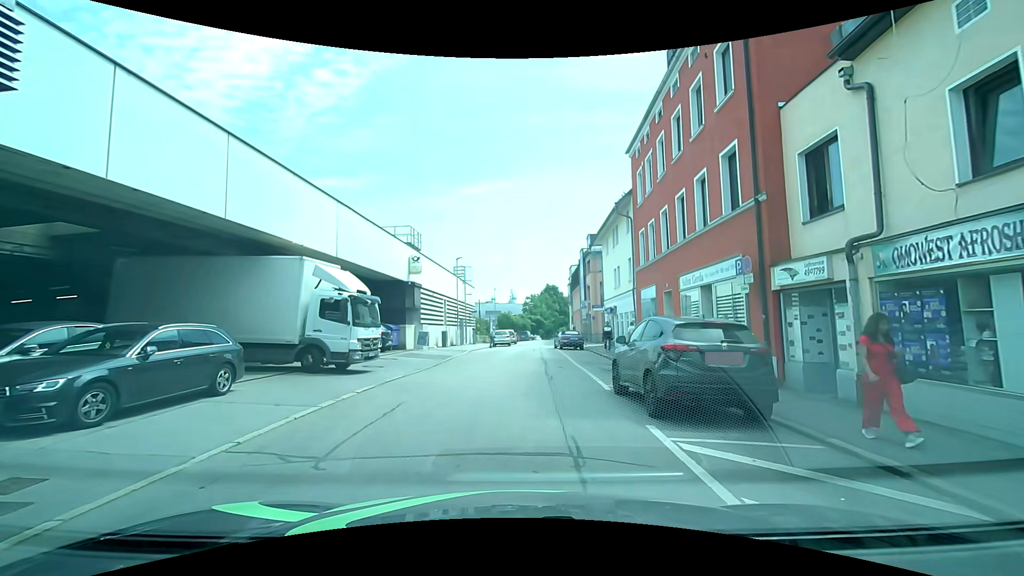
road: residential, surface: asphalt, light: Day
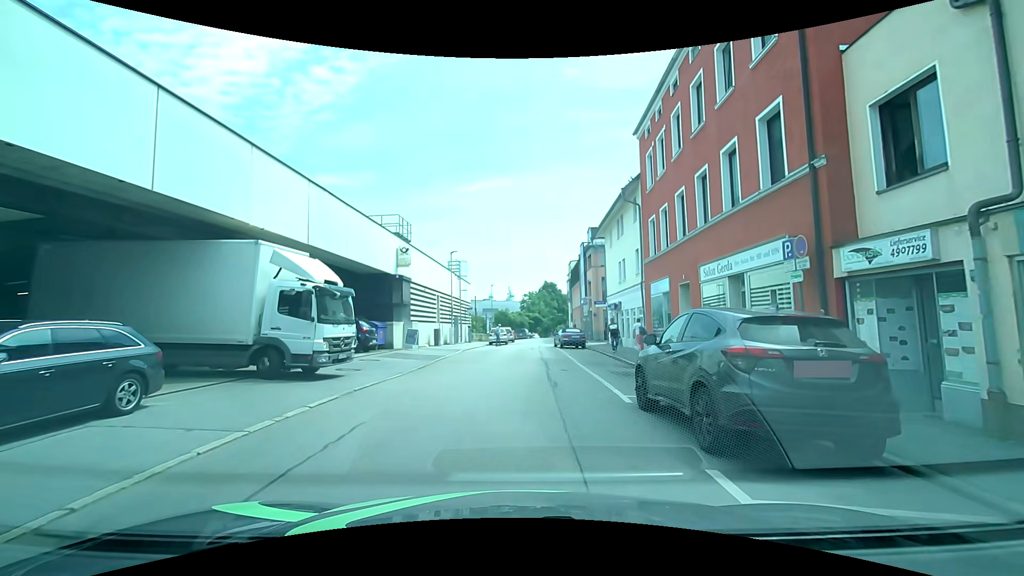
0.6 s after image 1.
(0.0, +2.4) m; +2°
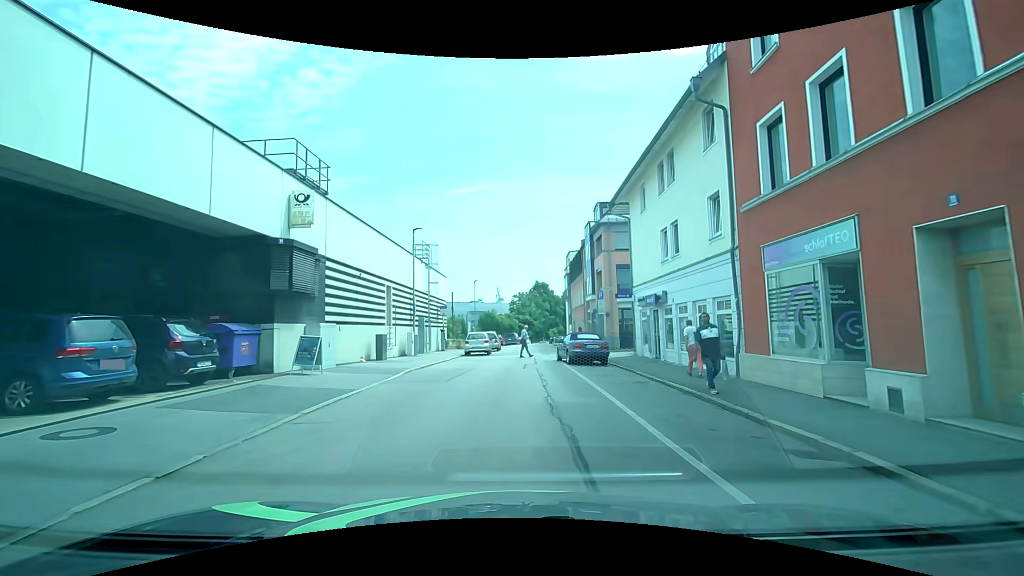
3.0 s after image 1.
(+0.1, +11.9) m; +1°
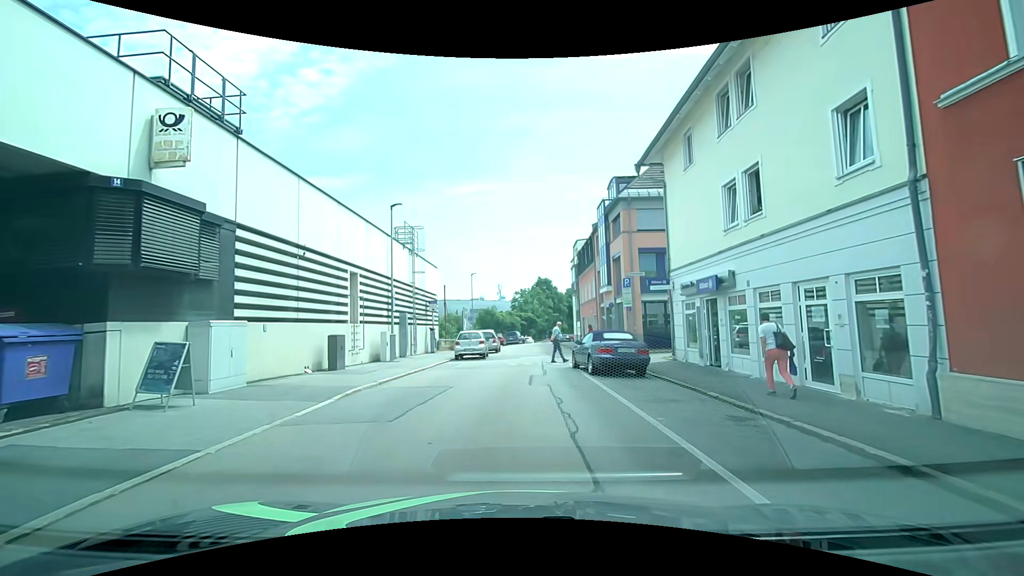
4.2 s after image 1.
(-0.1, +6.0) m; +1°
